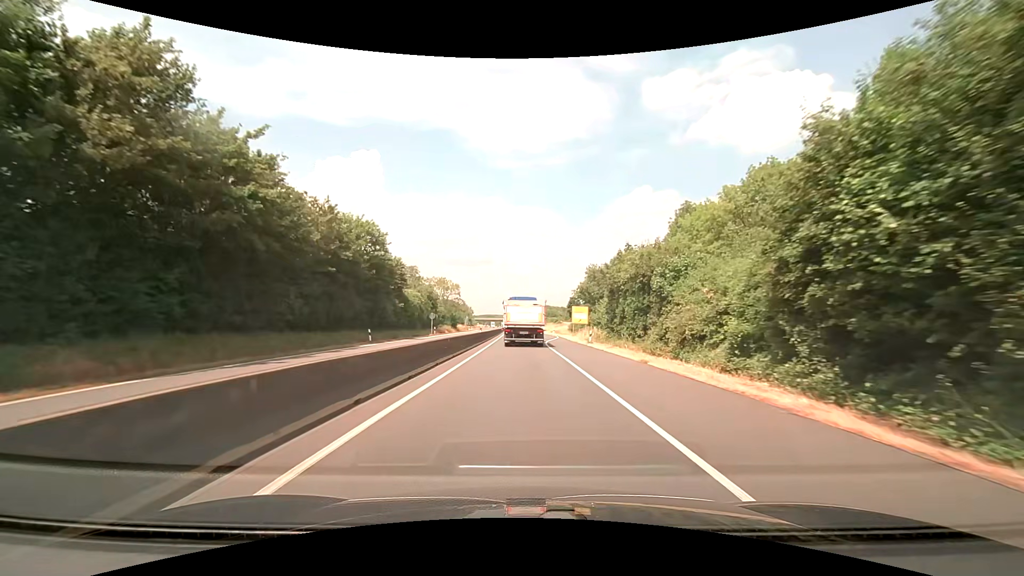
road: trunk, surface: asphalt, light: Day
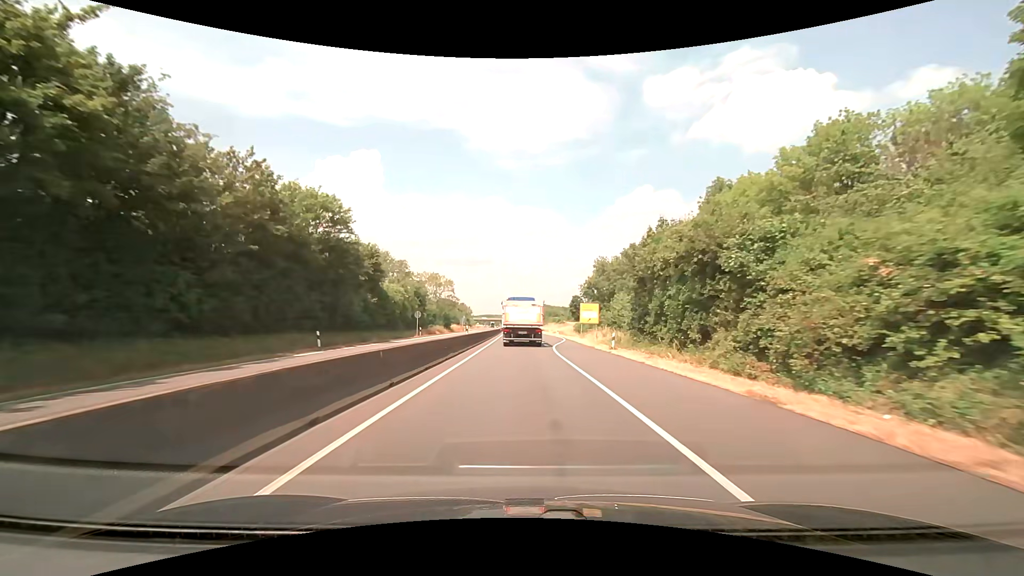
(0.0, +9.8) m; 0°
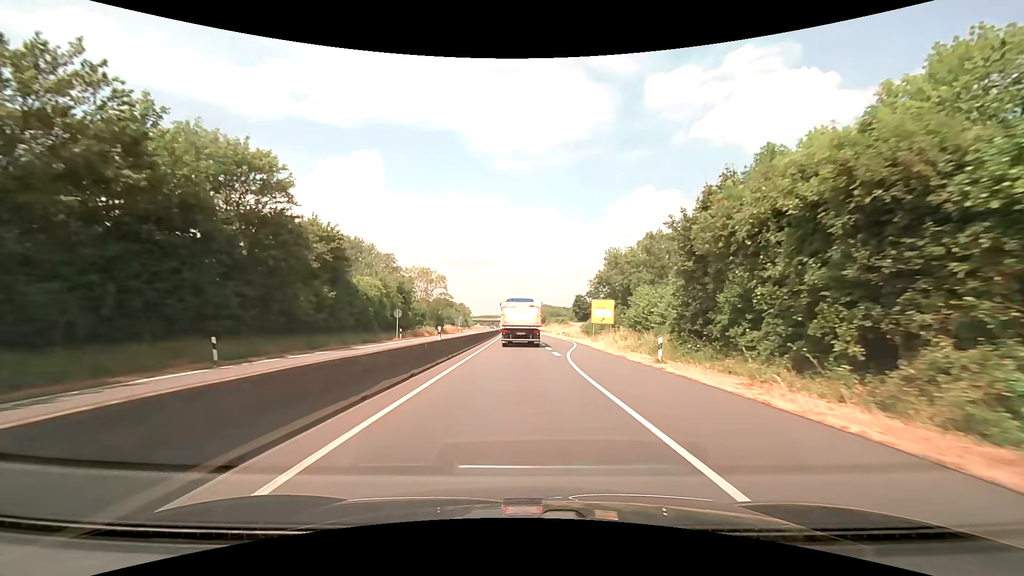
(0.0, +9.9) m; 0°
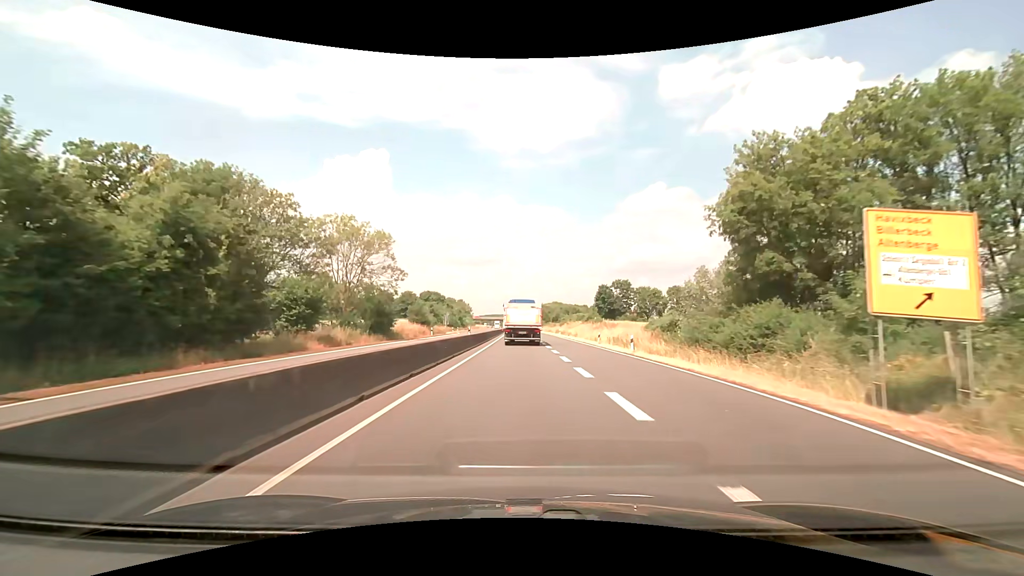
(-0.3, +40.4) m; -1°
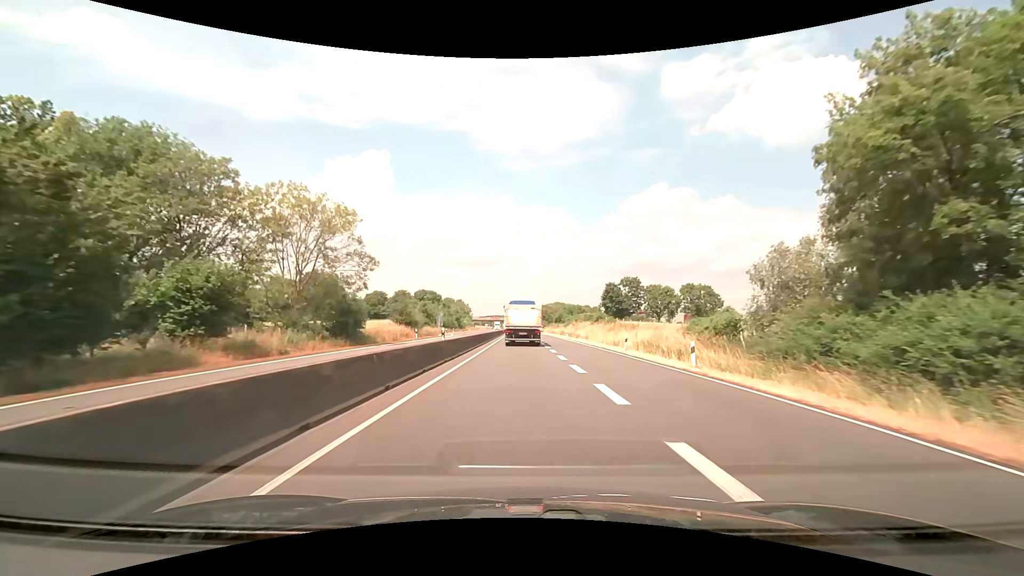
(0.0, +10.4) m; 0°
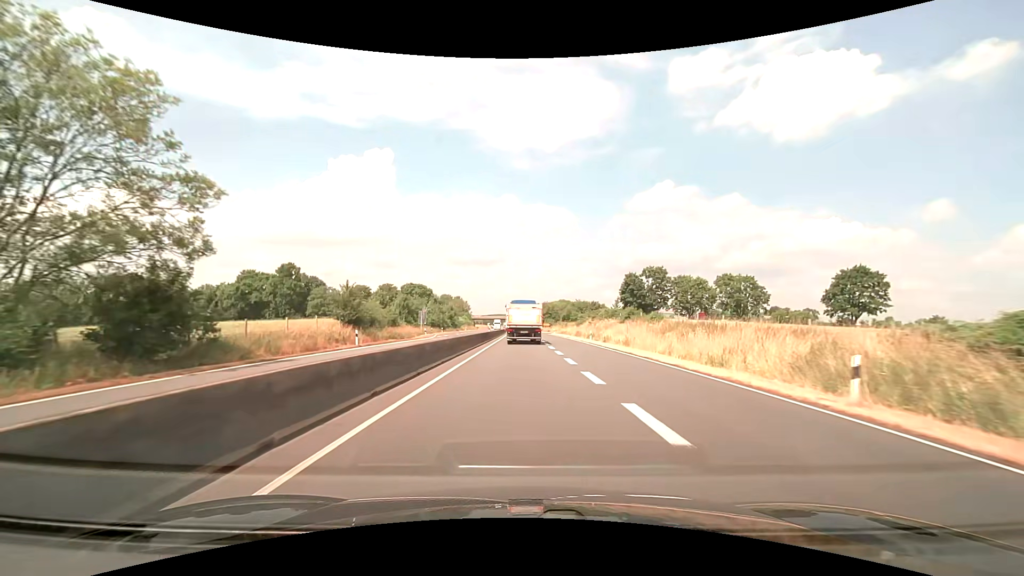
(0.0, +21.2) m; 0°
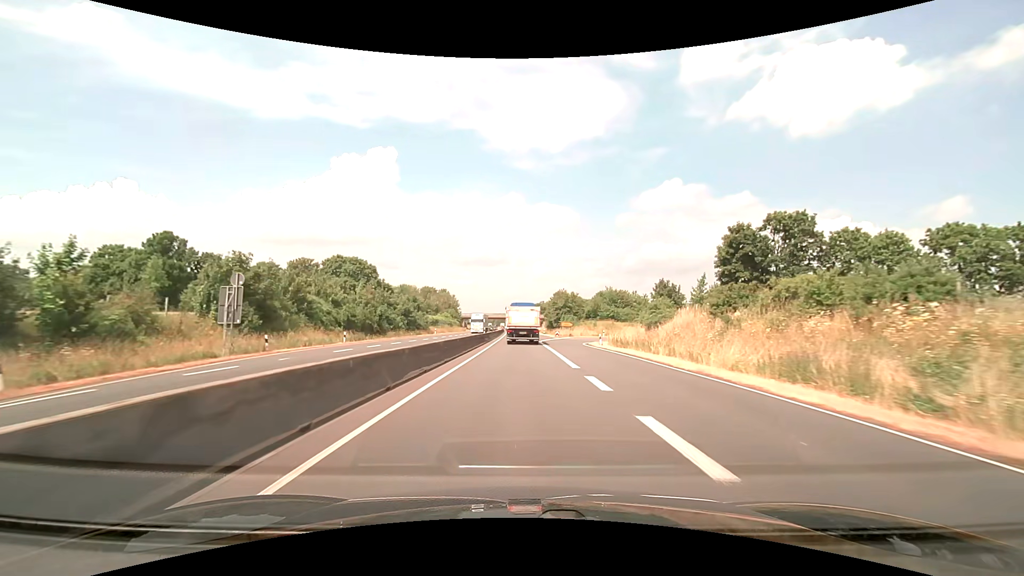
(0.0, +55.5) m; 0°
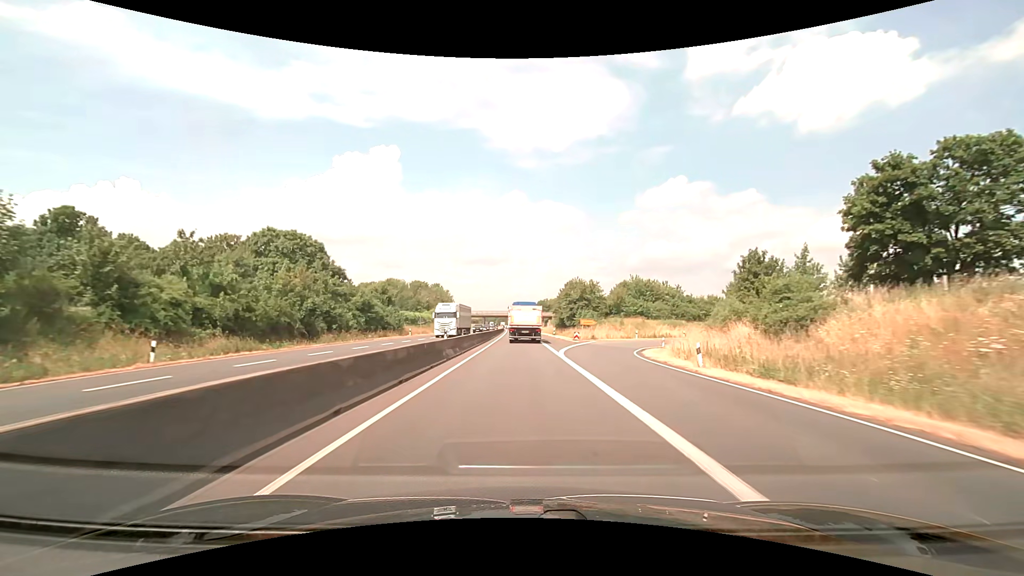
(0.0, +23.1) m; 0°
(0, +10) (0, +20) (0, +30) (0, +40) (0, +50) (0, +60) (-1, +70) (-1, +80) (-1, +90) (-1, +100) m
